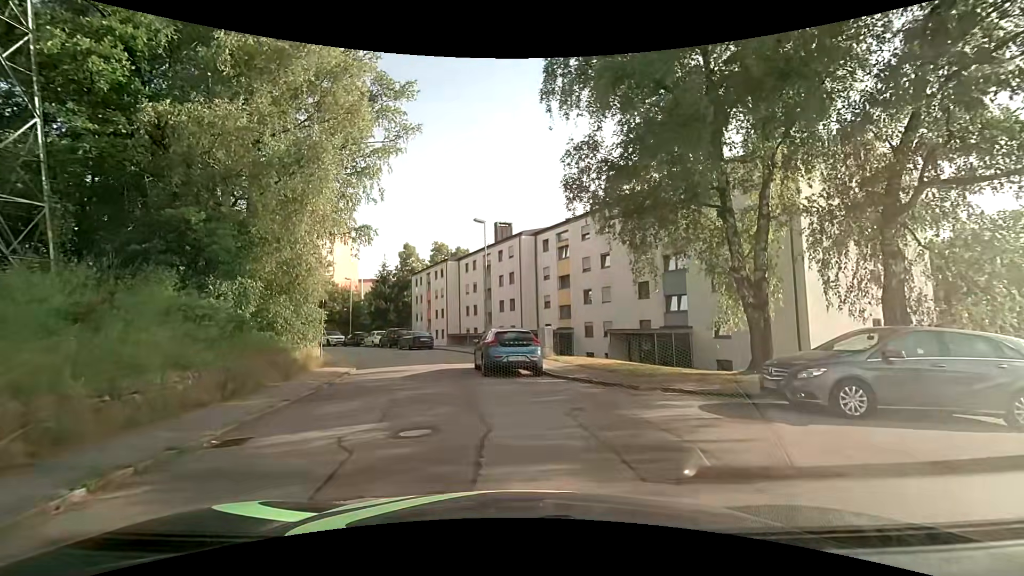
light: Day
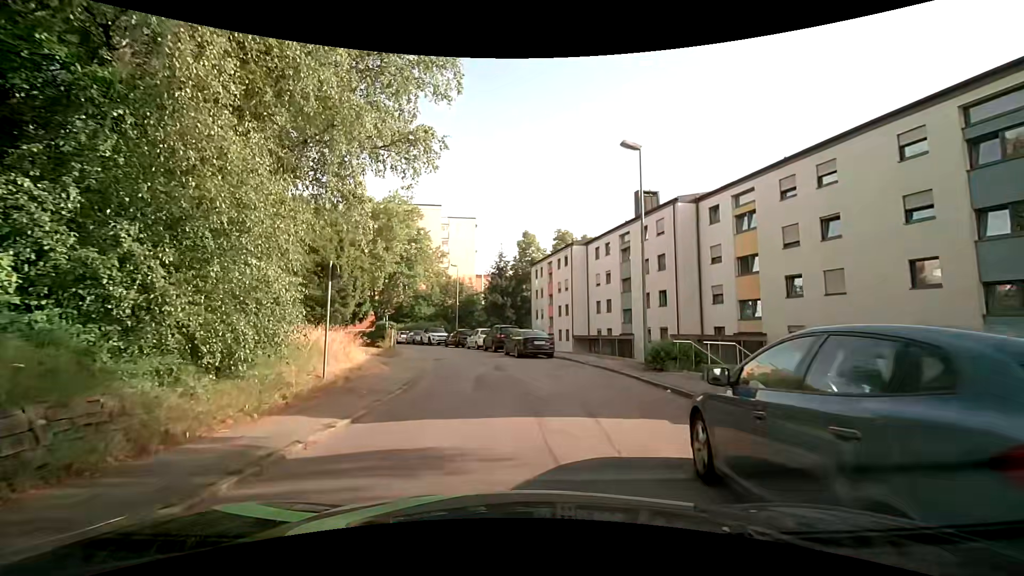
(-1.5, +12.7) m; -14°
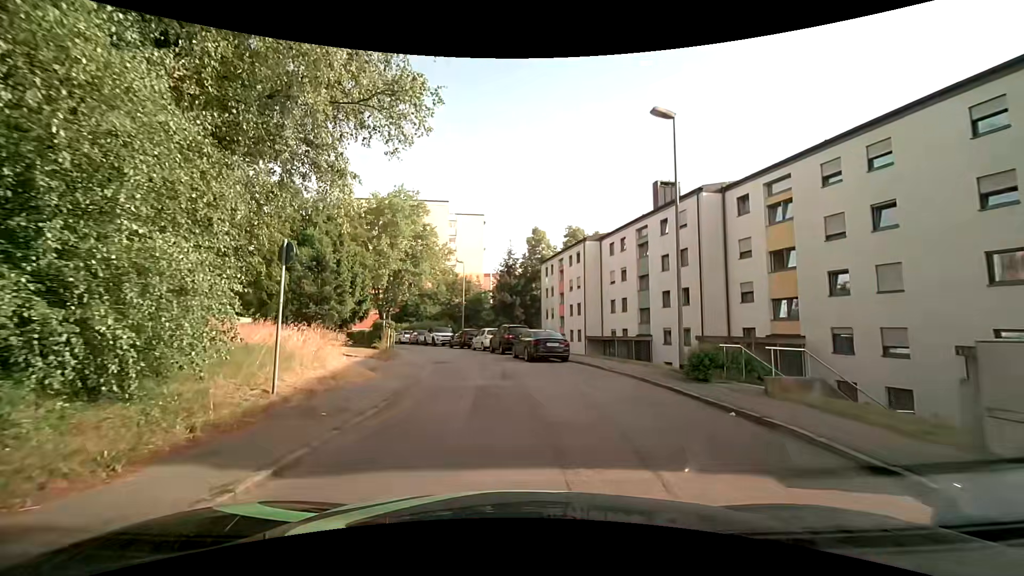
(0.0, +2.8) m; -1°
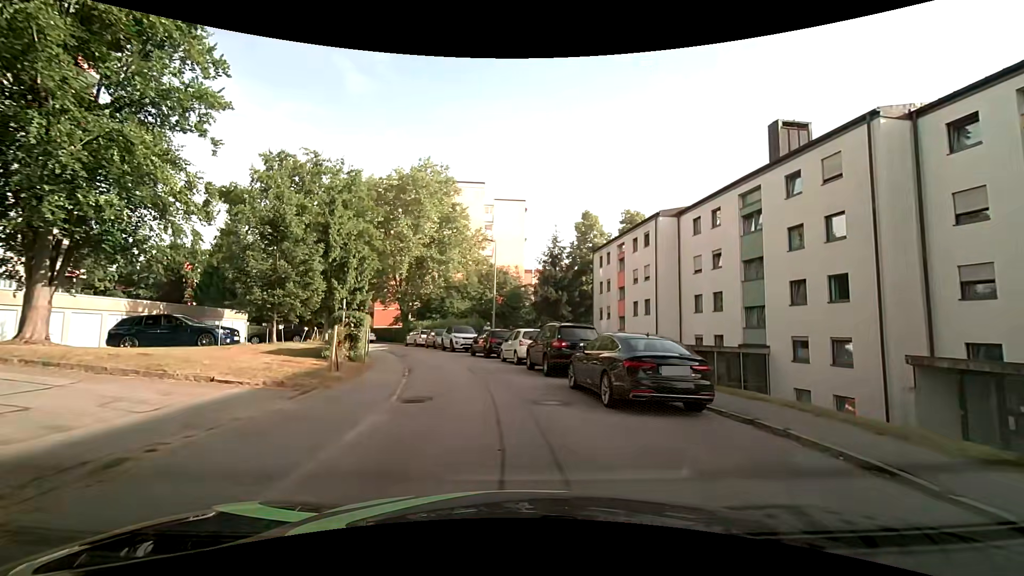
(-0.2, +12.0) m; -4°
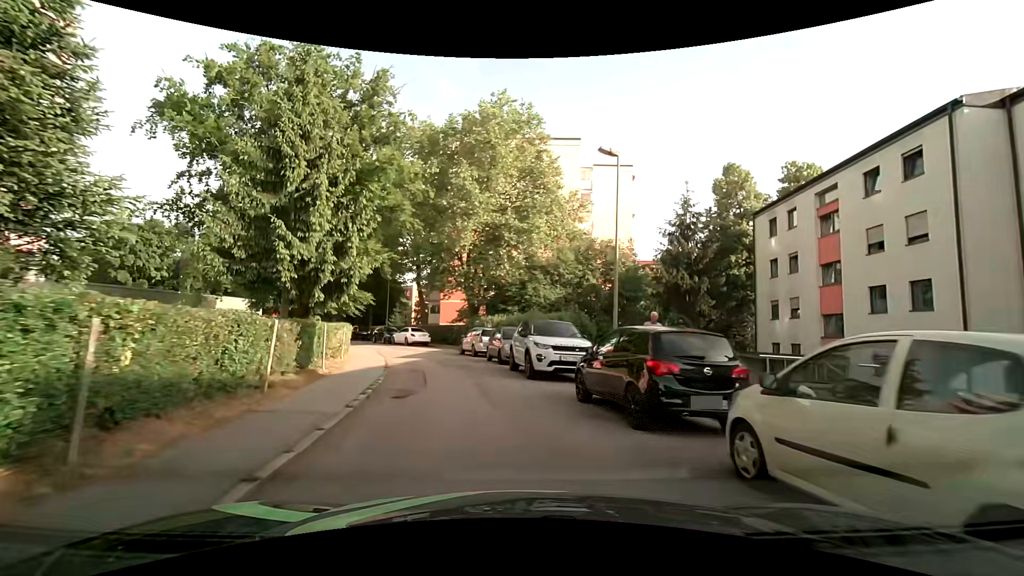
(-1.6, +17.7) m; -9°
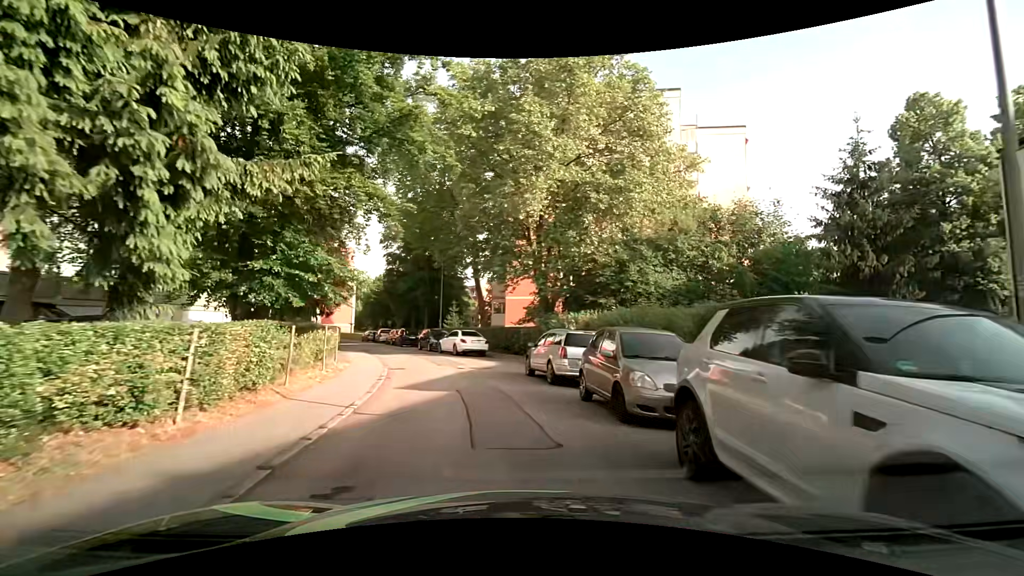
(-1.0, +11.5) m; -9°
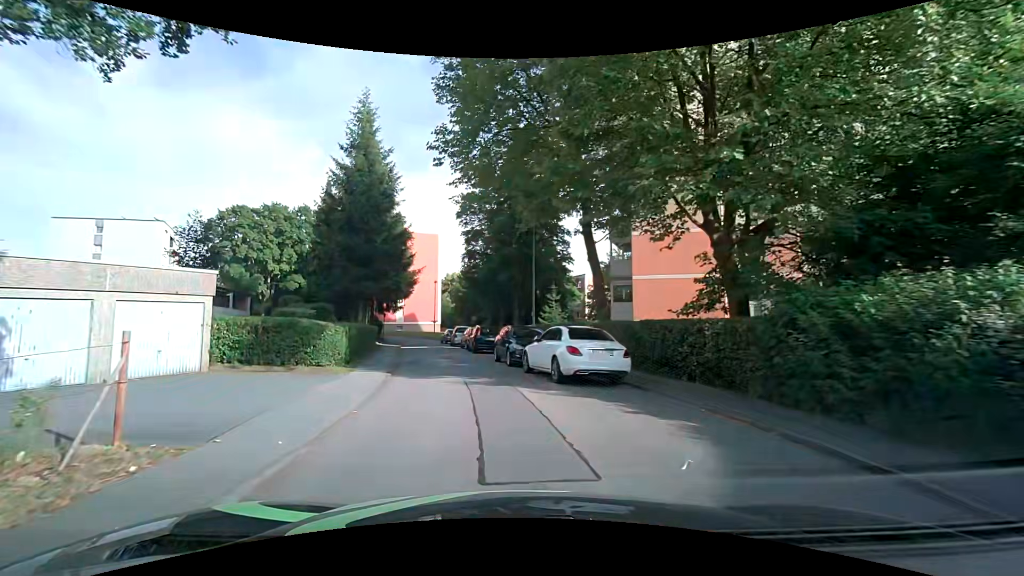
(-1.5, +15.4) m; -11°
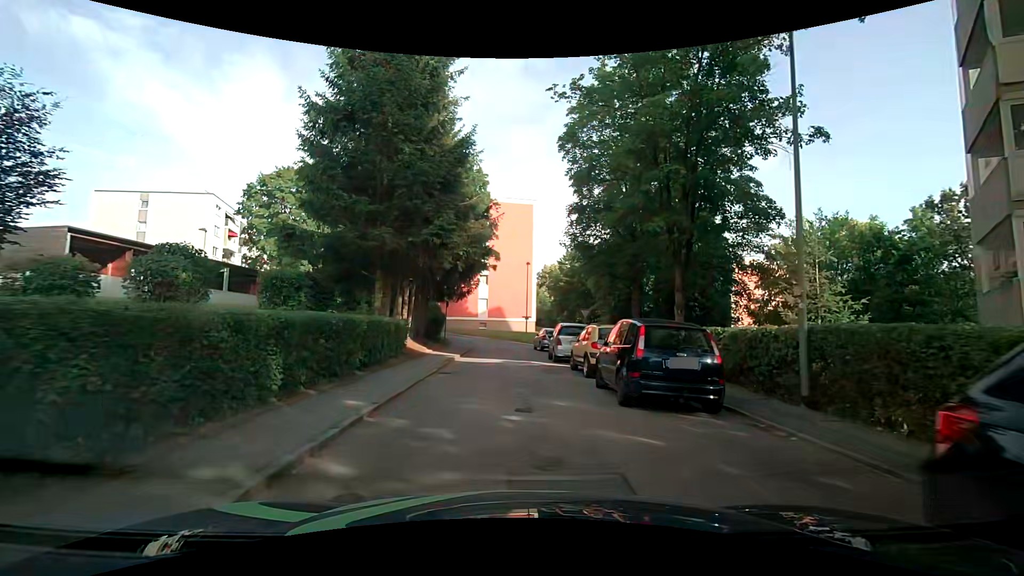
(-2.2, +18.5) m; -9°
